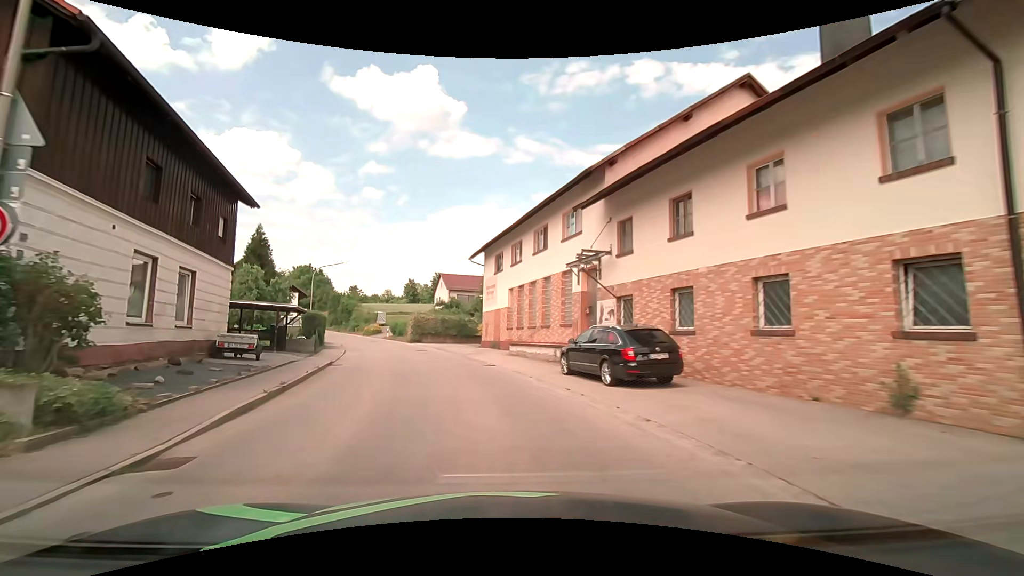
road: tertiary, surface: asphalt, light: Day
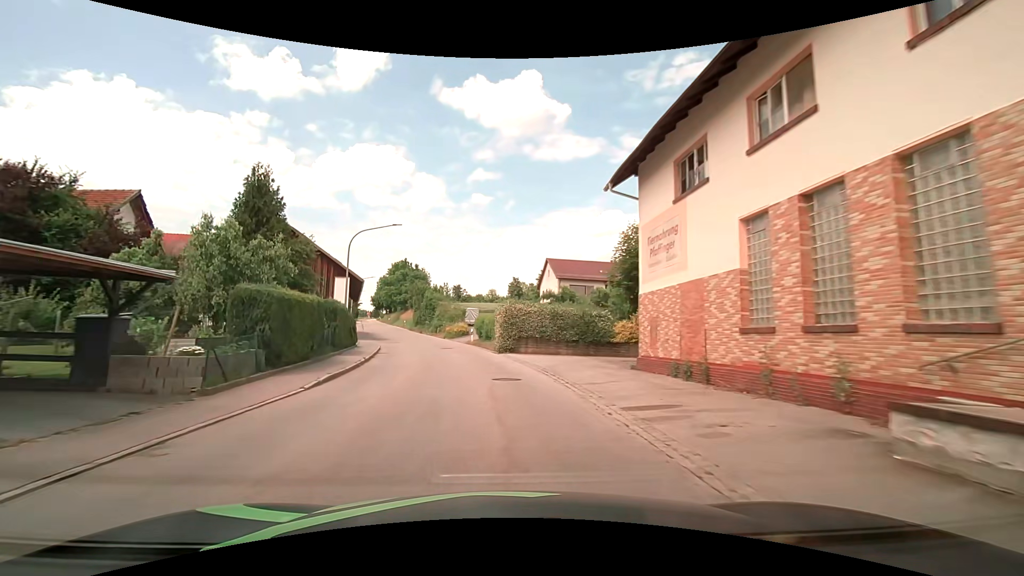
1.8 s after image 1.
(-2.3, +20.2) m; -11°
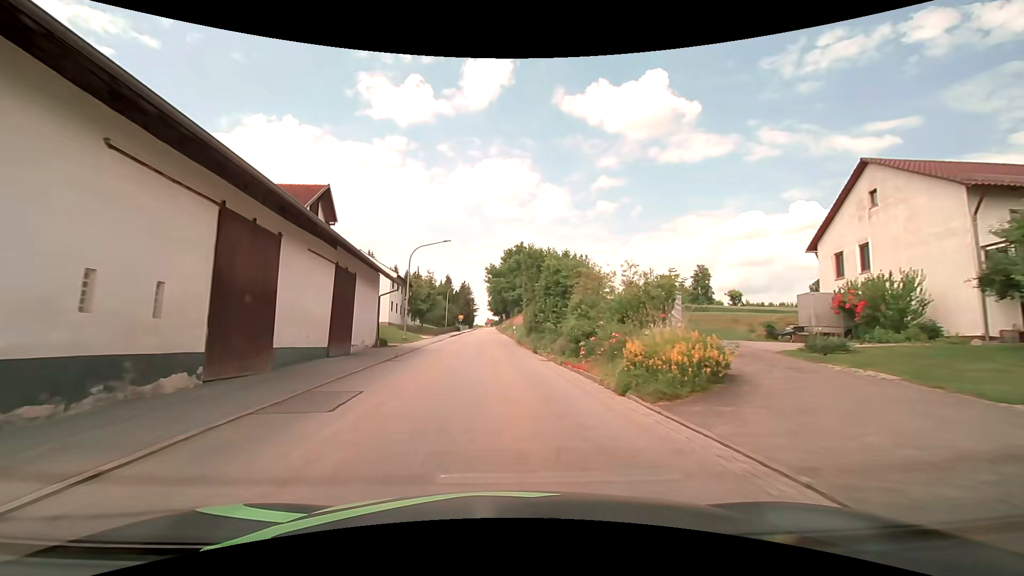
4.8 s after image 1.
(-5.6, +37.1) m; -15°
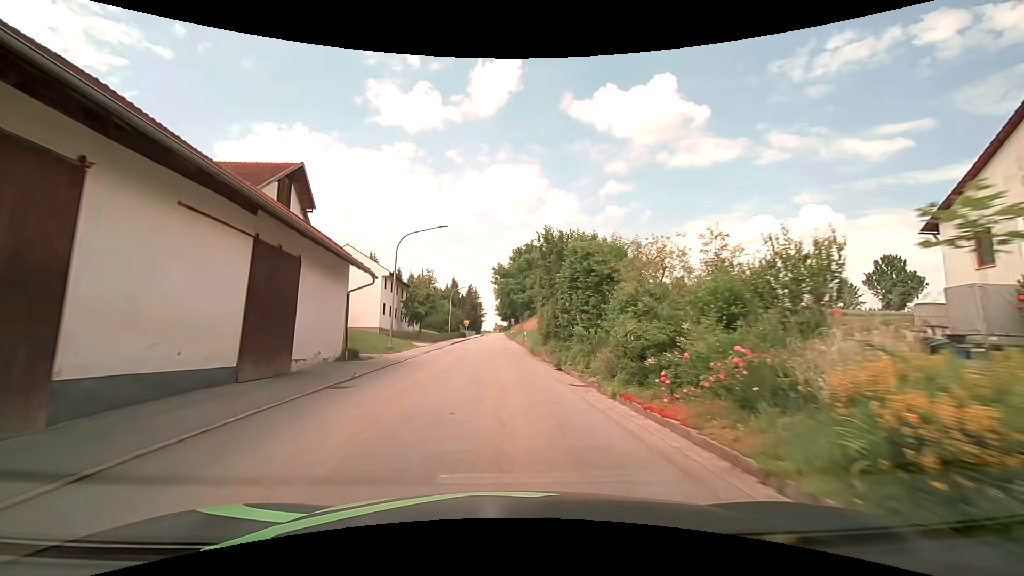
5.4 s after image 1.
(-0.1, +7.3) m; -1°
(0, +10) (0, +20) (-1, +30) (-1, +40) (-1, +50) (-1, +60) (-1, +70) (-1, +80) (-2, +90) (-2, +100) m
